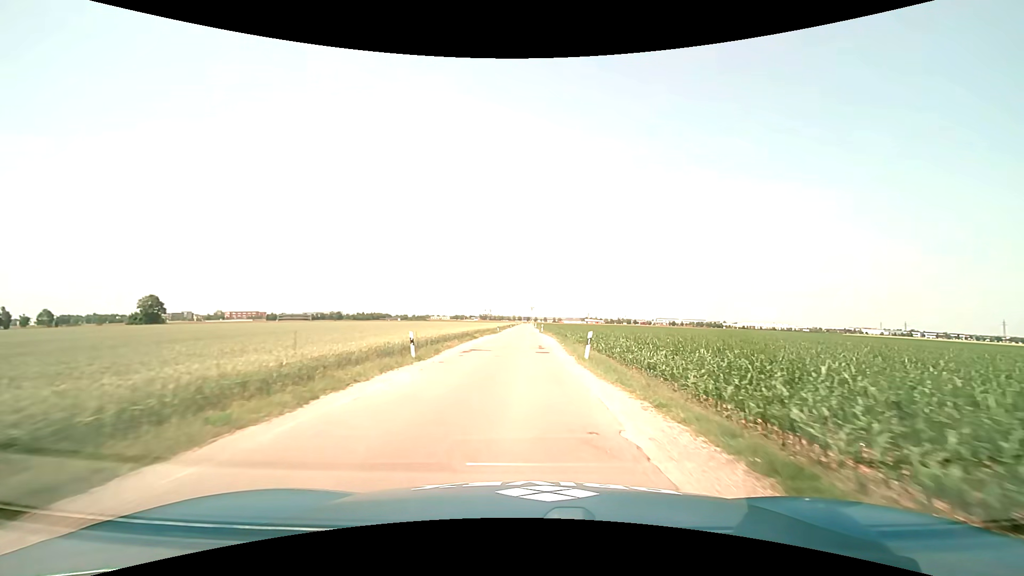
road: unclassified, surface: asphalt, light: Day
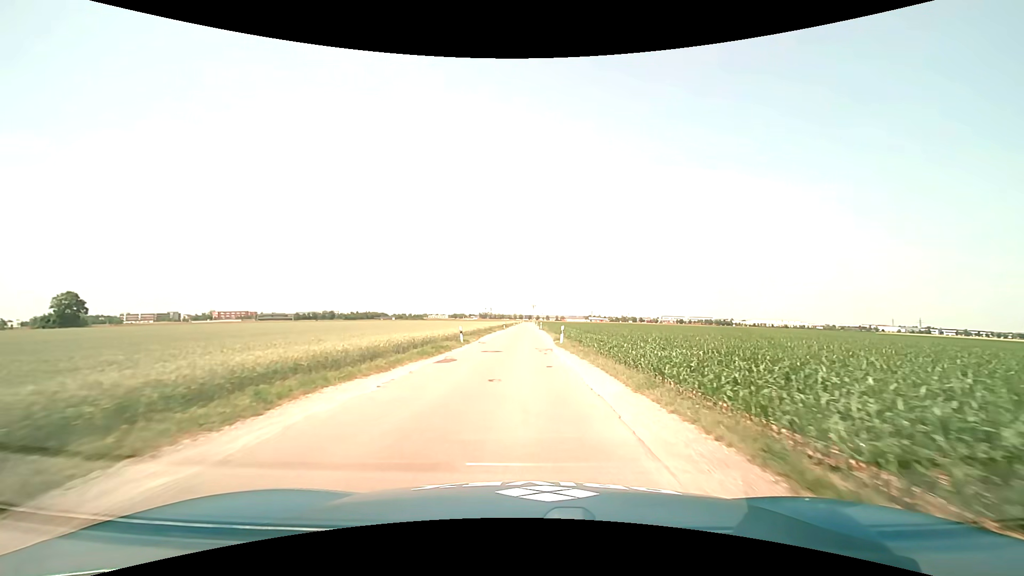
(+0.1, +37.2) m; 0°
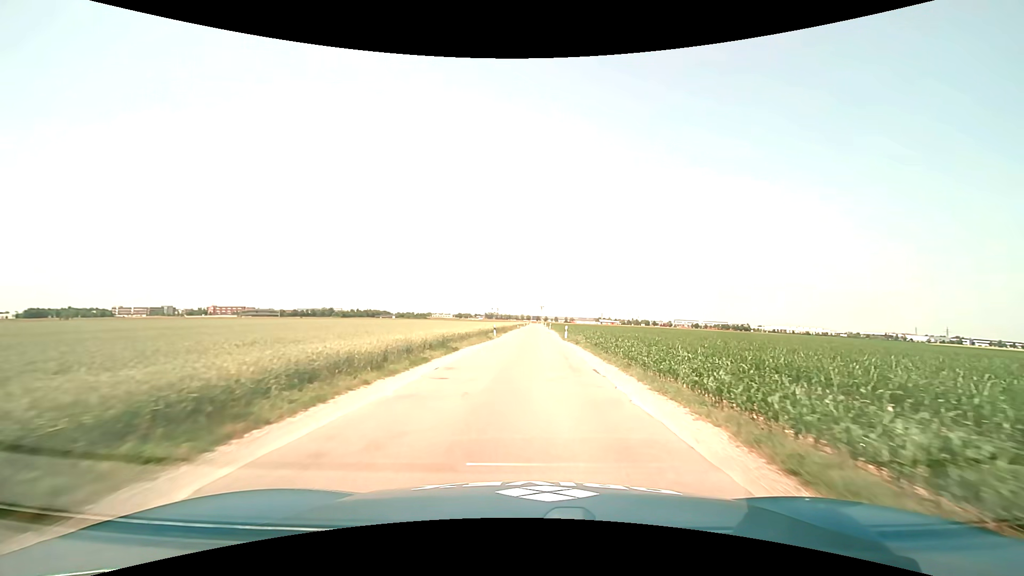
(-0.5, +37.6) m; -1°
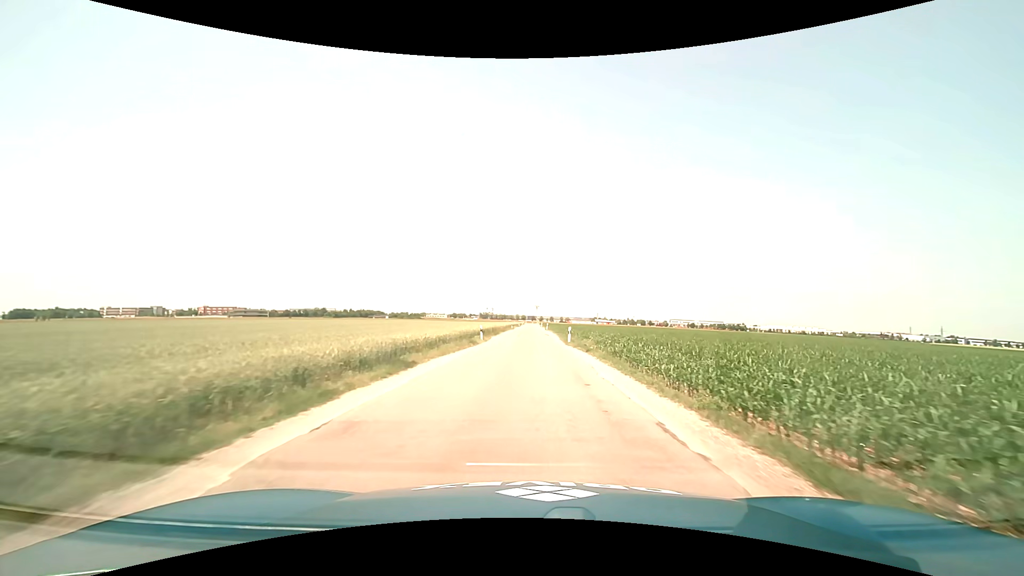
(+0.1, +7.6) m; +1°
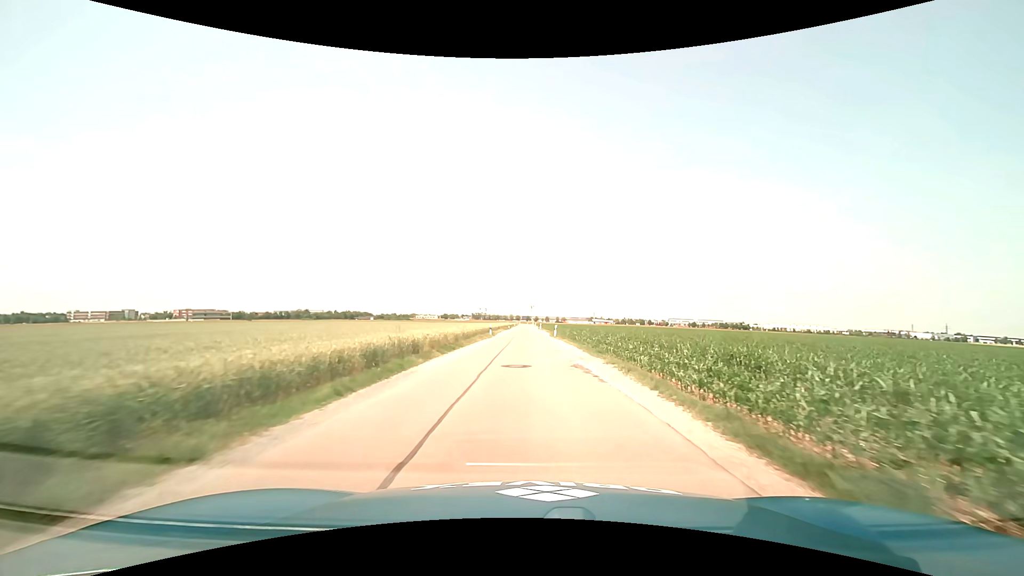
(+0.1, +37.9) m; 0°
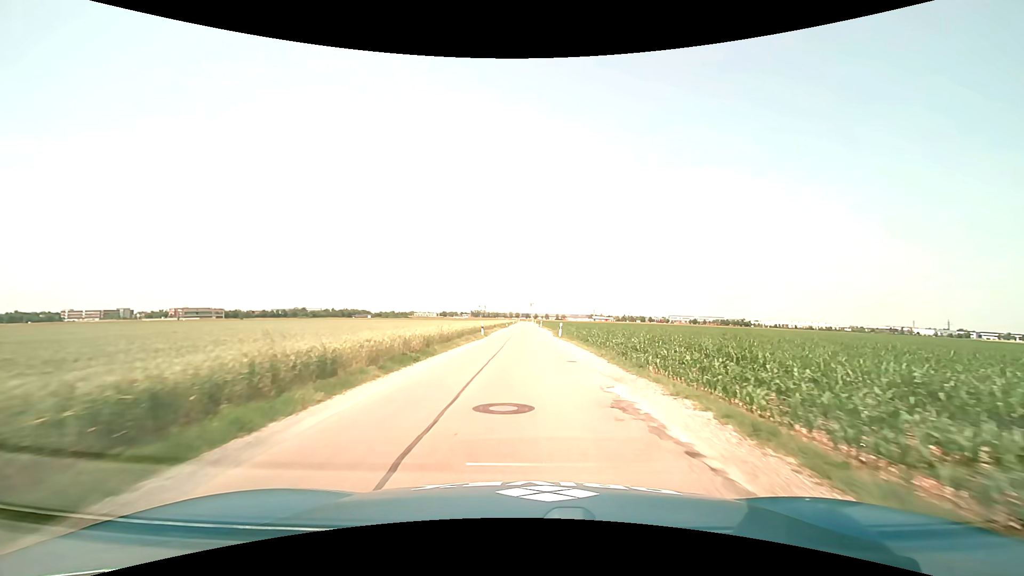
(0.0, +7.6) m; 0°
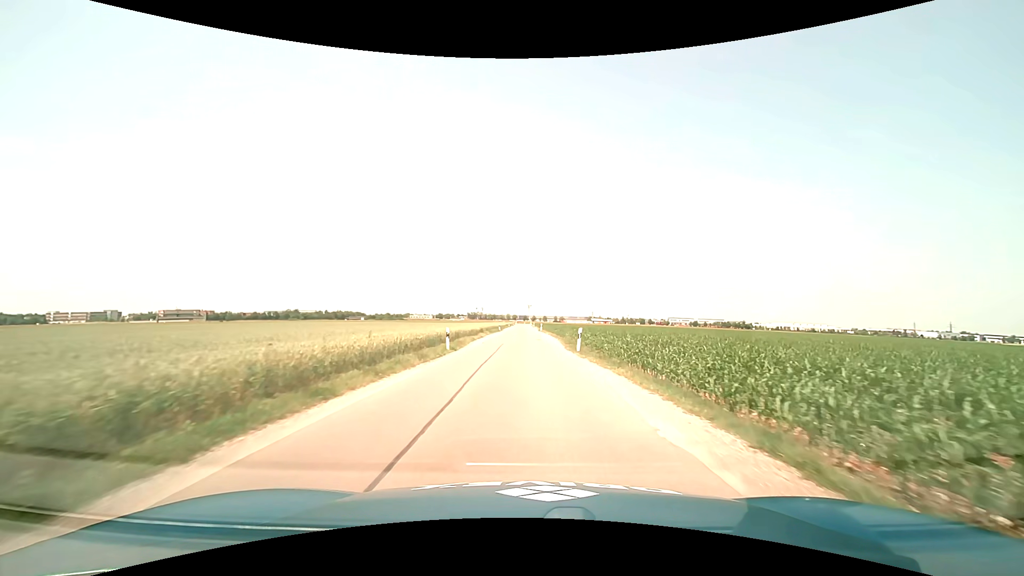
(0.0, +15.1) m; 0°
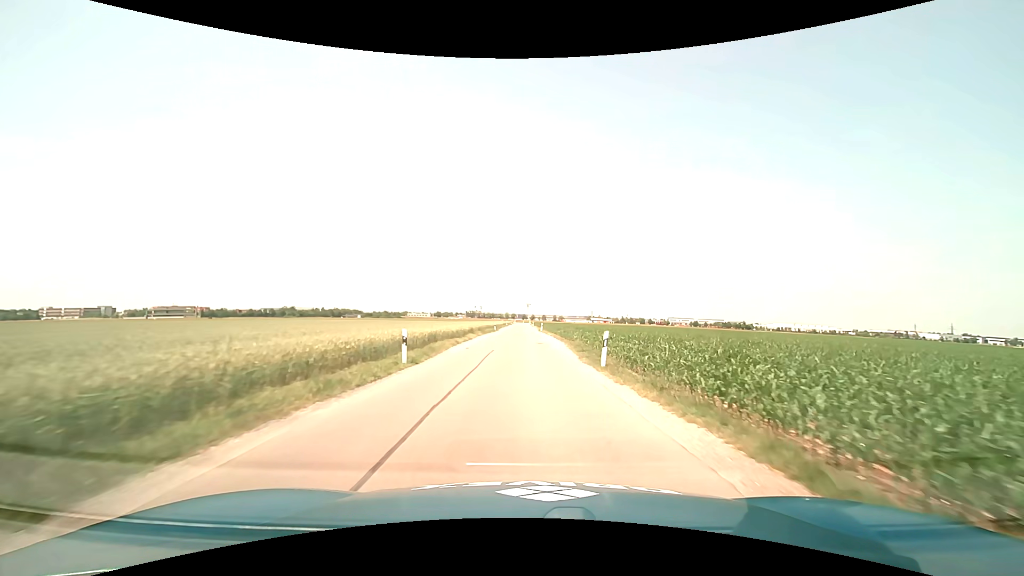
(0.0, +7.6) m; 0°
(0, +10) (0, +20) (0, +30) (0, +40) (0, +50) (0, +60) (0, +70) (-1, +80) (-1, +90) (-1, +100) m
